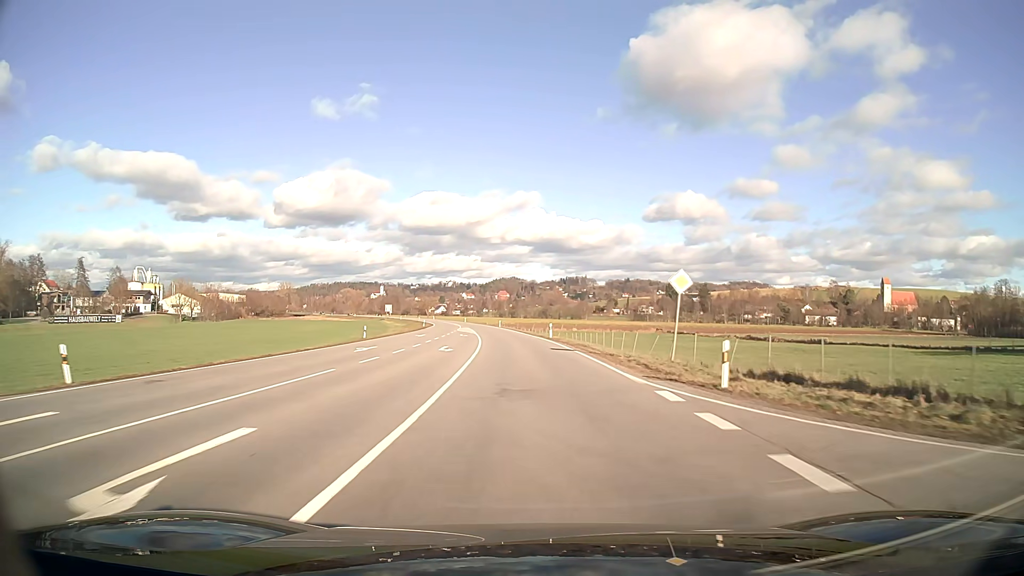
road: secondary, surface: asphalt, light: Day
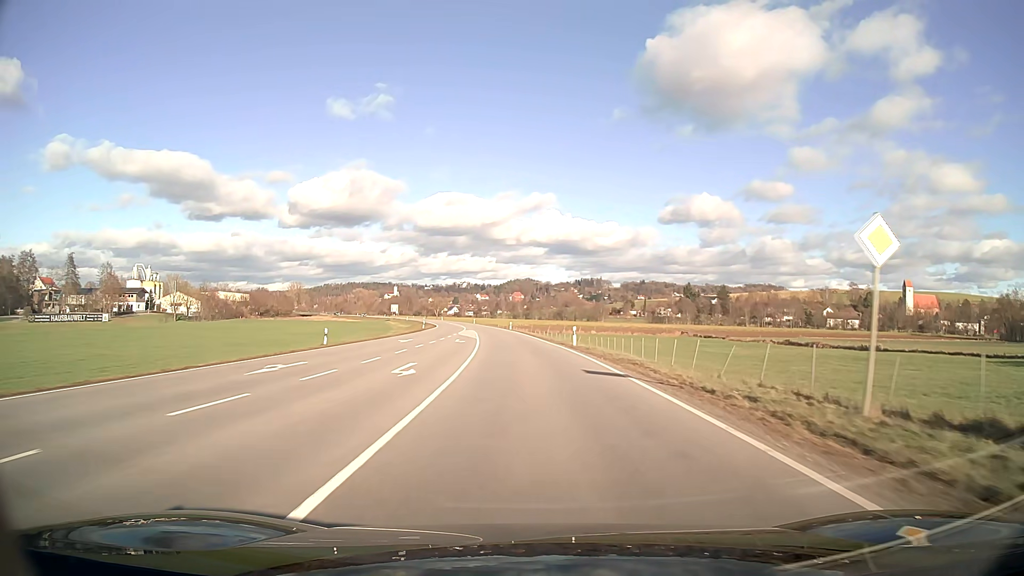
(-0.1, +12.5) m; -1°
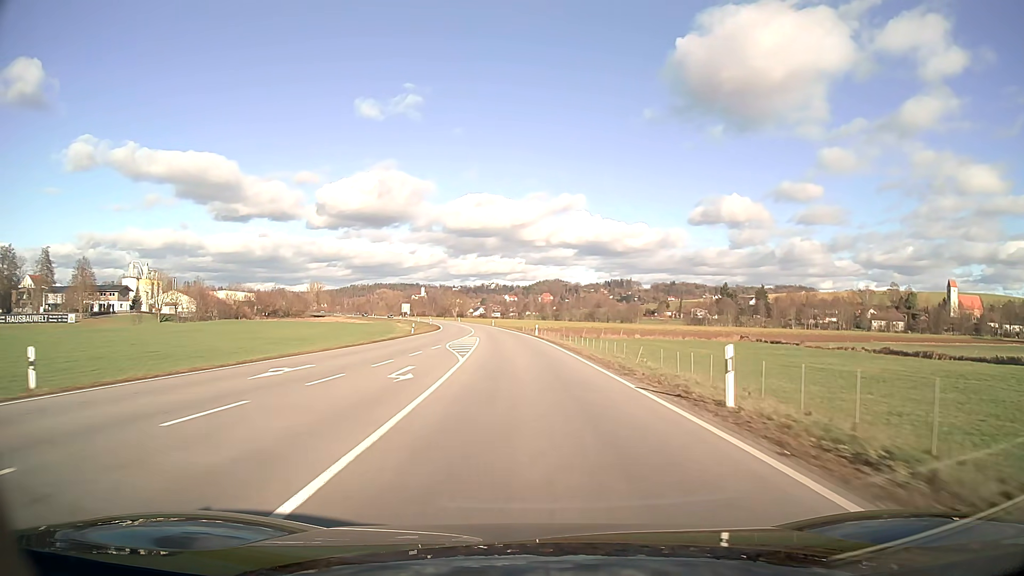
(-0.5, +24.9) m; -2°
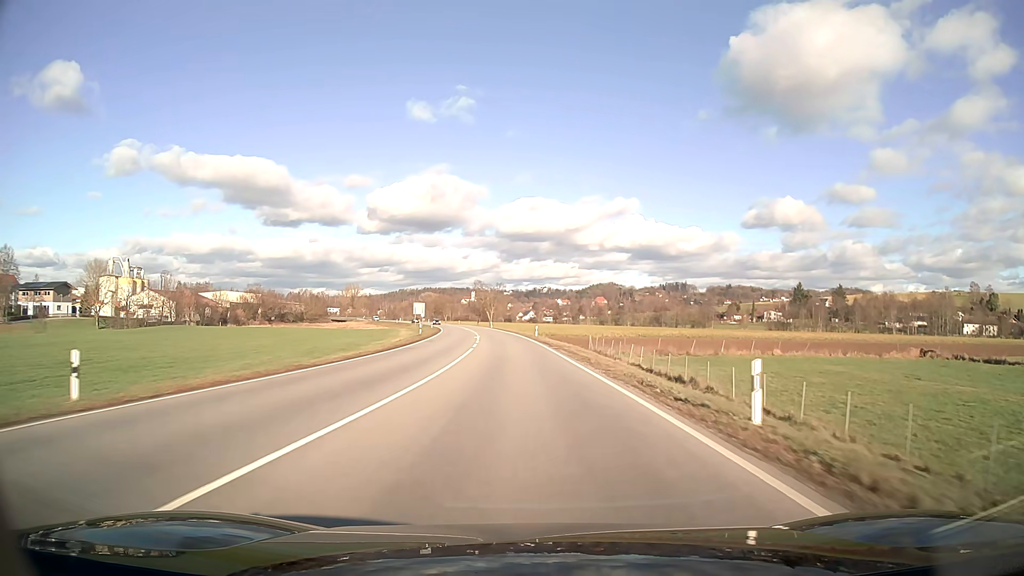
(-2.0, +49.8) m; -4°
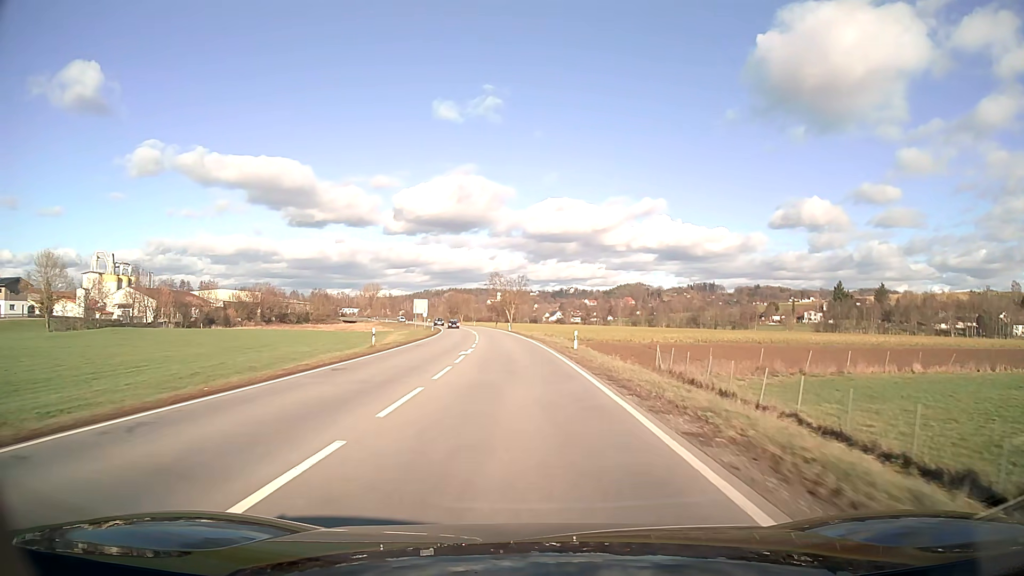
(-0.5, +24.9) m; -2°
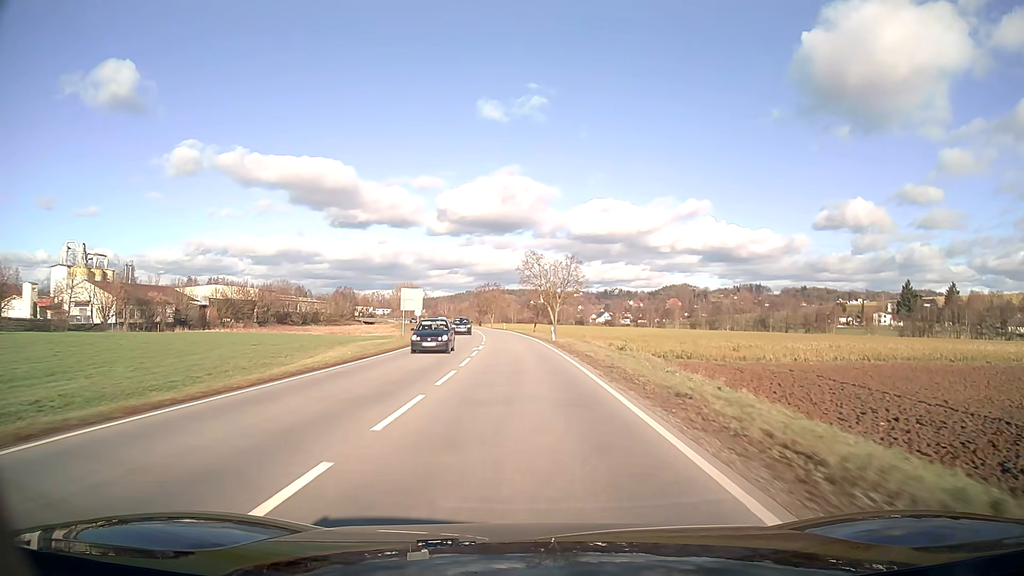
(-1.2, +37.4) m; -4°
